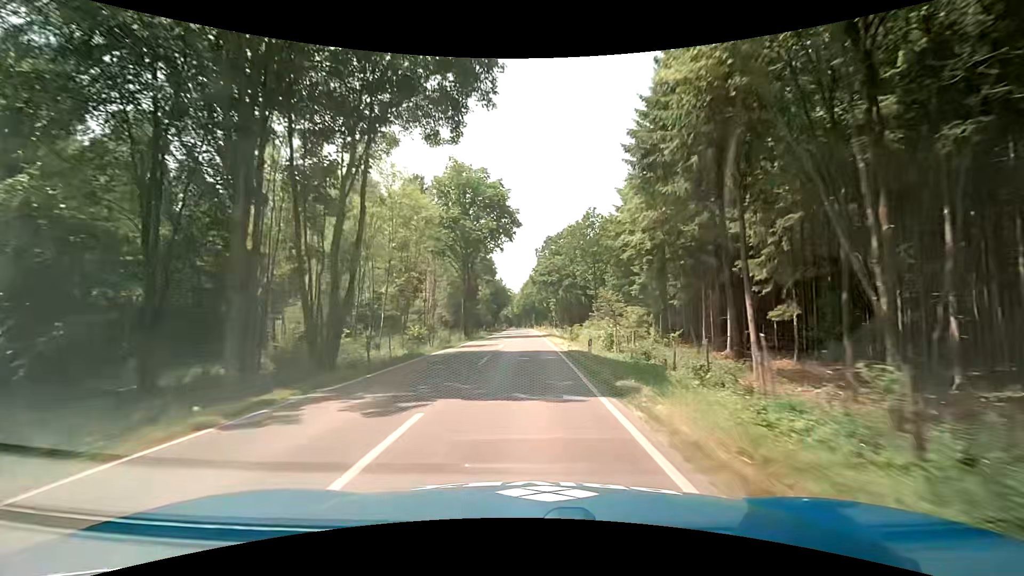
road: tertiary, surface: asphalt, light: Day
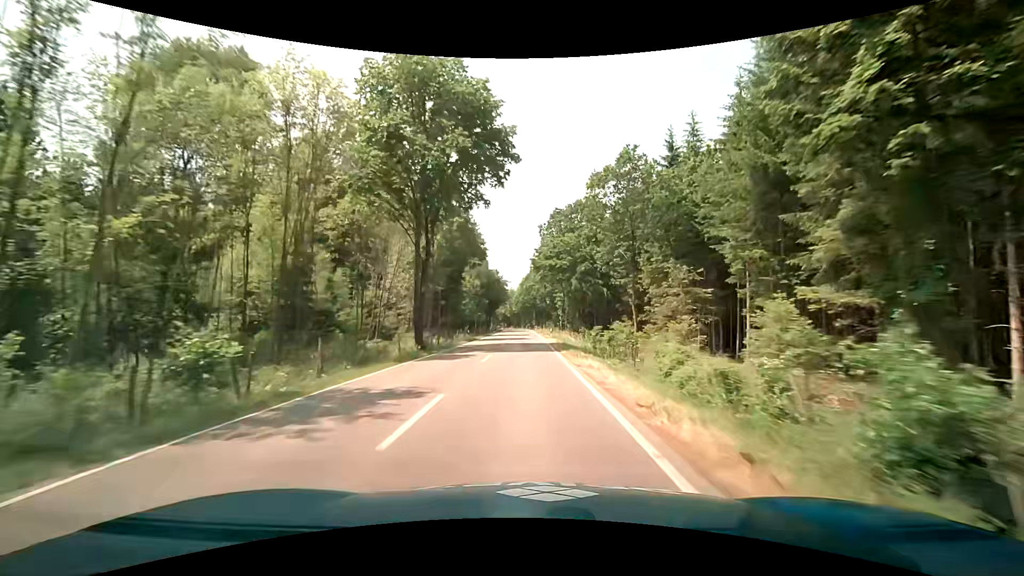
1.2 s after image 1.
(0.0, +21.9) m; 0°
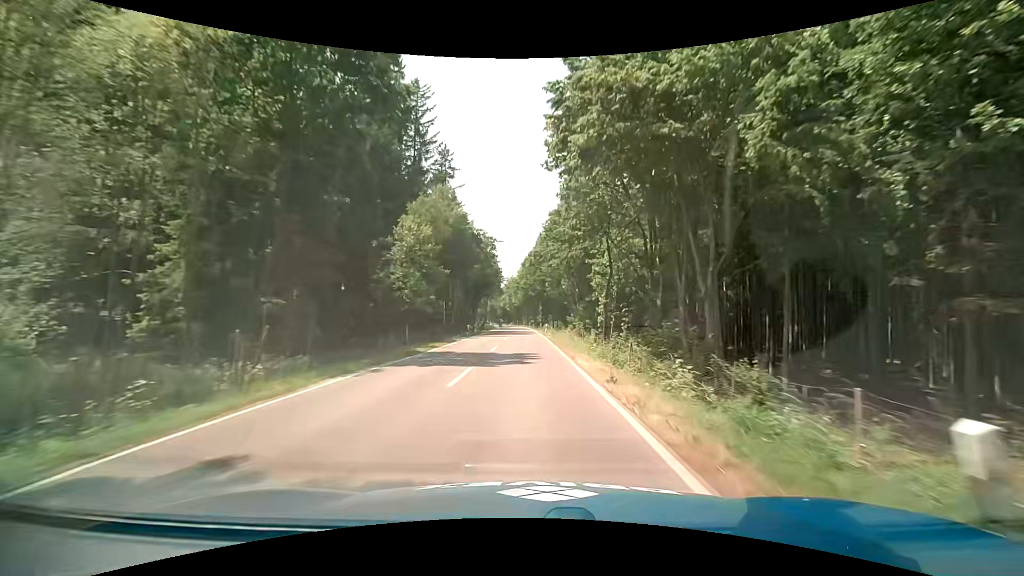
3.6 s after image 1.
(-0.3, +43.9) m; -1°
(0, +10) (0, +20) (0, +30) (0, +40) (0, +50) (0, +60) (0, +70) (-1, +80) (-1, +90) (-1, +100) m
